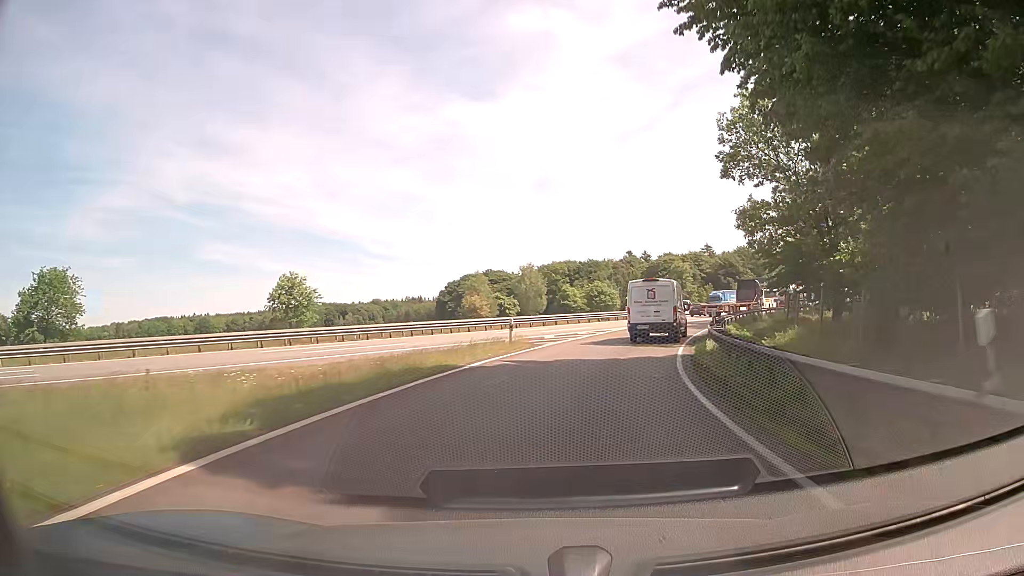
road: motorway_link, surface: asphalt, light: Day
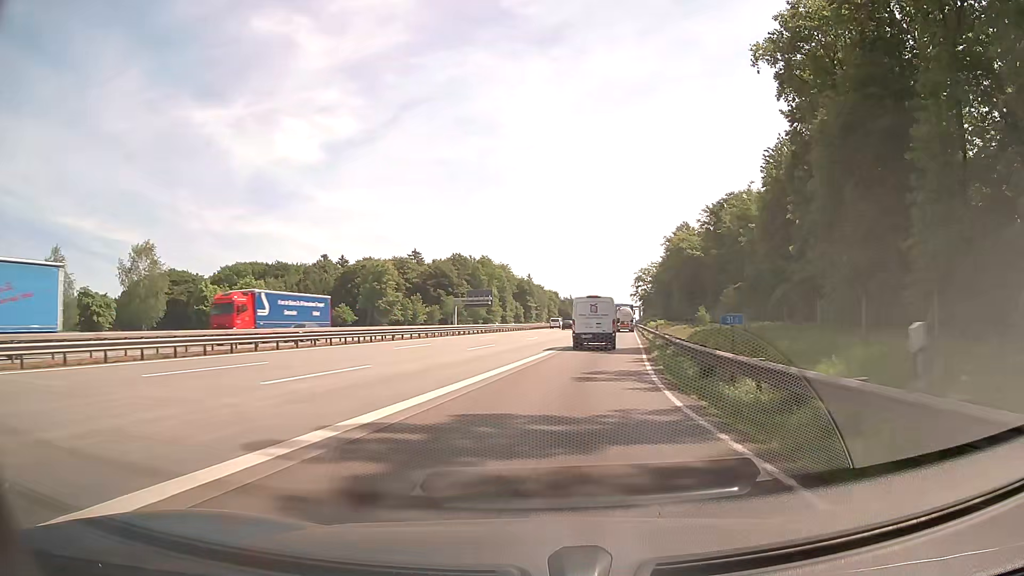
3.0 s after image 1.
(+9.6, +42.9) m; +25°
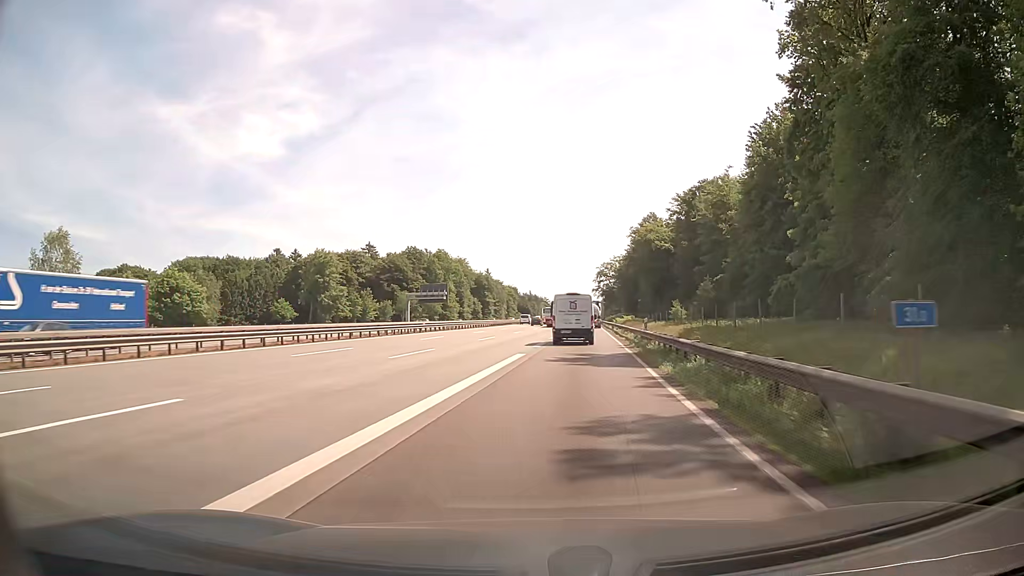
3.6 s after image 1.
(+0.3, +9.4) m; +4°
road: motorway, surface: concrete
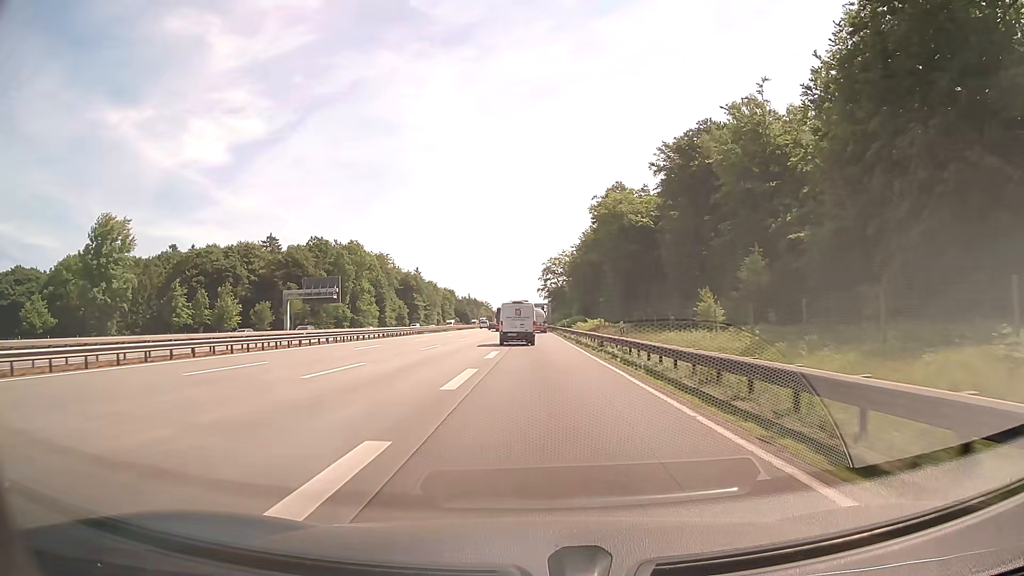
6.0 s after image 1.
(+2.8, +41.9) m; +5°
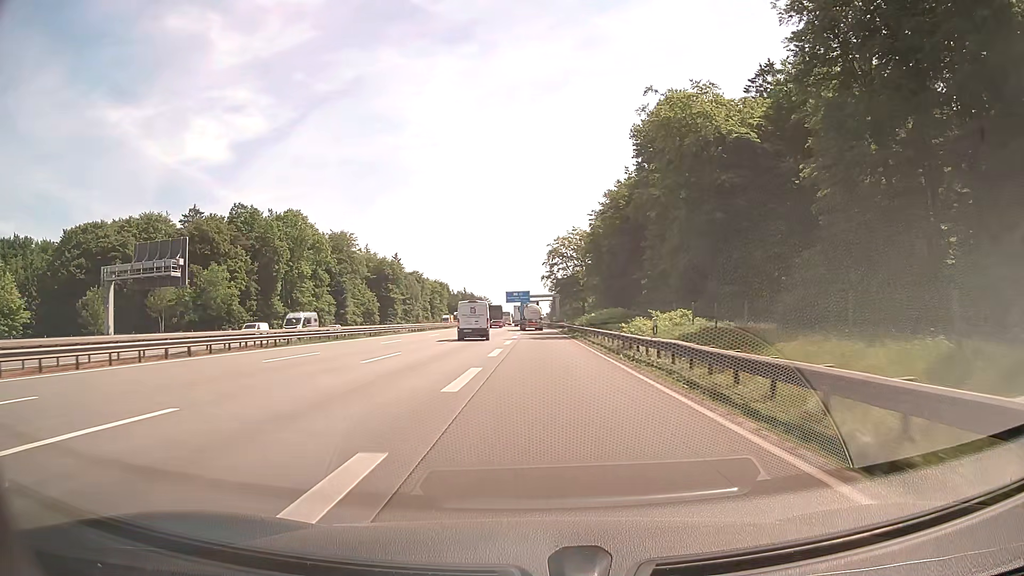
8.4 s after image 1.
(-0.1, +49.6) m; 0°
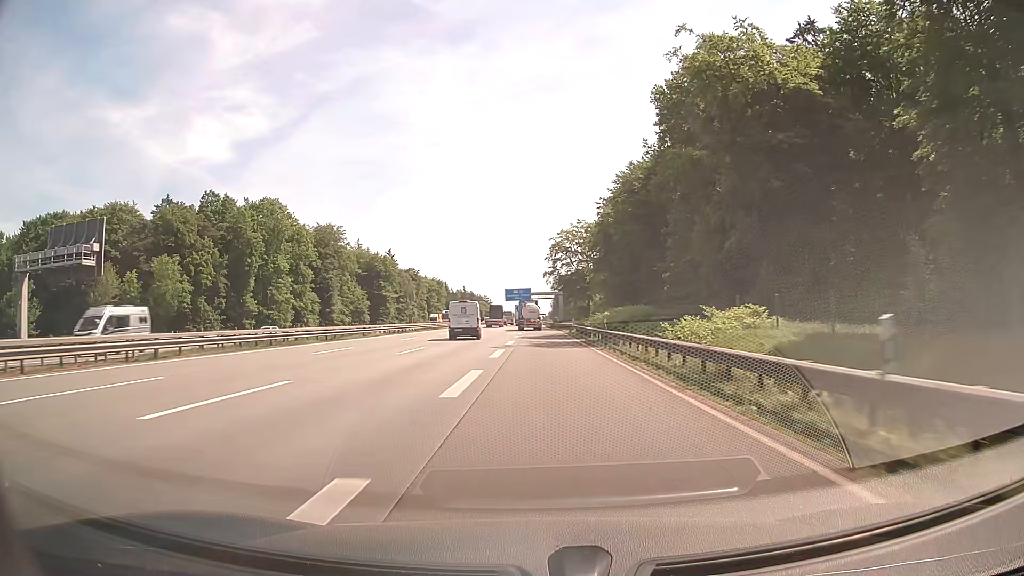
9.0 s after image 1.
(0.0, +13.2) m; 0°
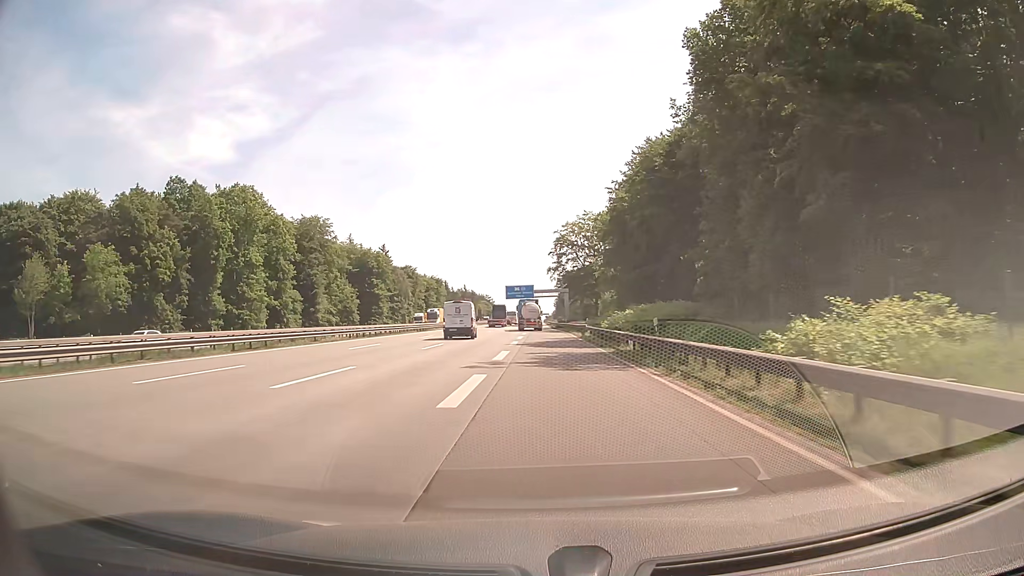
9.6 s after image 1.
(0.0, +13.5) m; 0°
